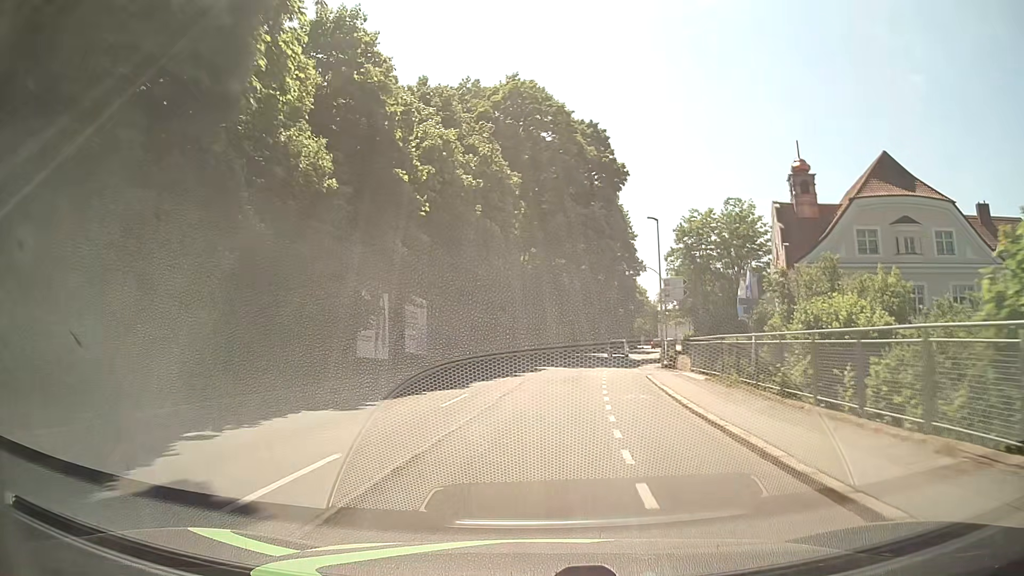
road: tertiary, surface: asphalt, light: Day
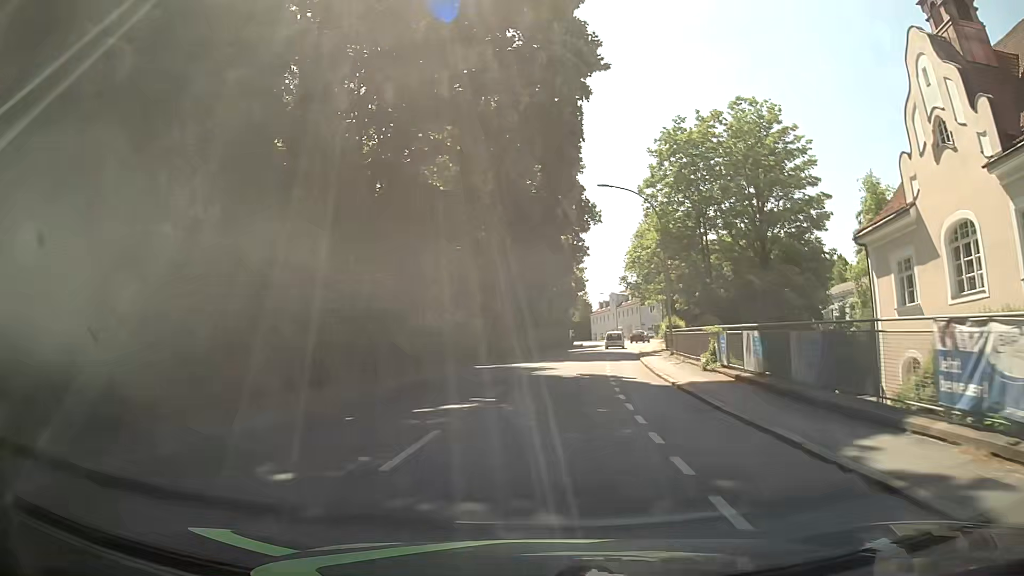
(+2.1, +33.6) m; +8°
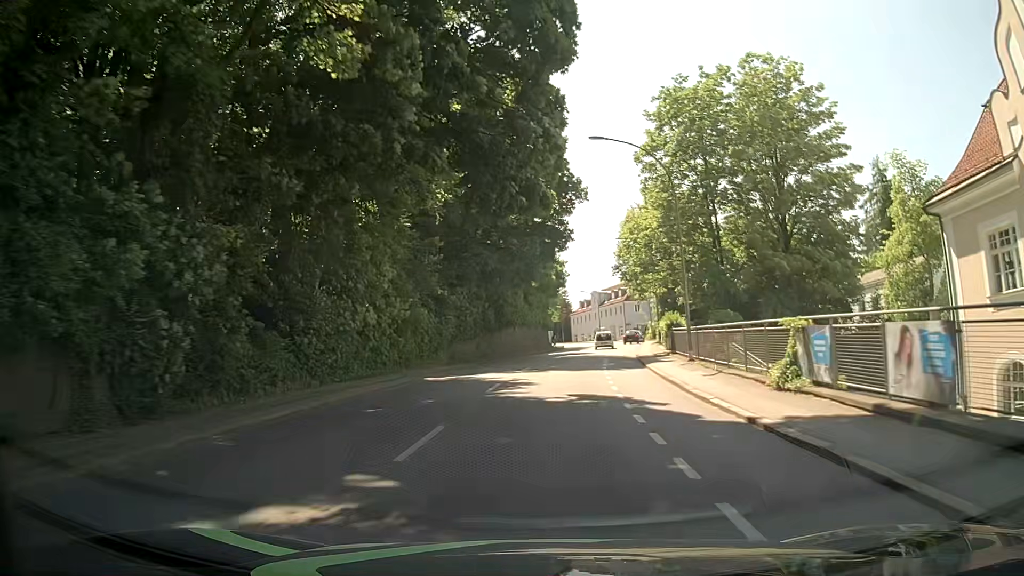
(+0.1, +8.5) m; 0°
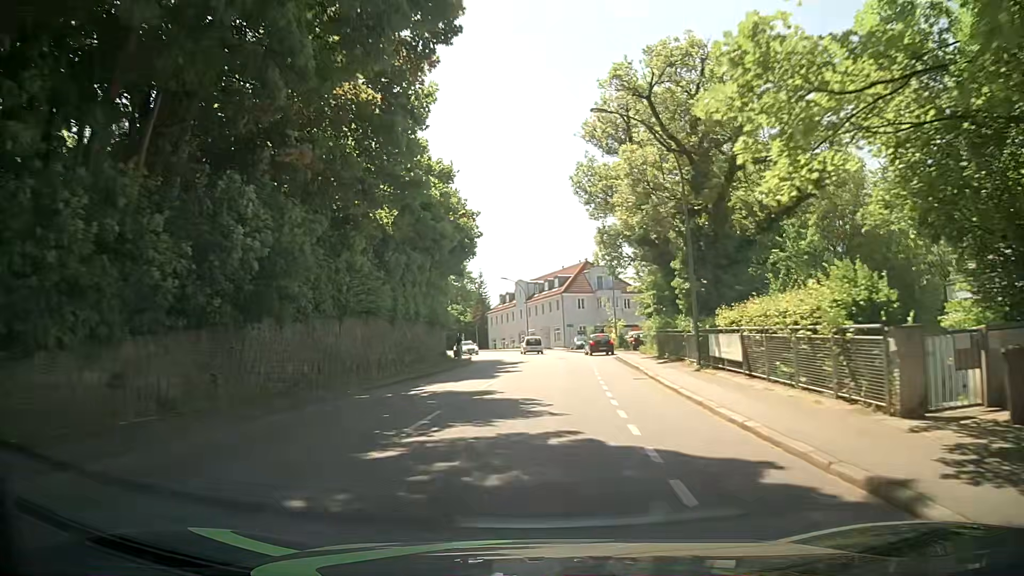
(+2.4, +33.0) m; +8°
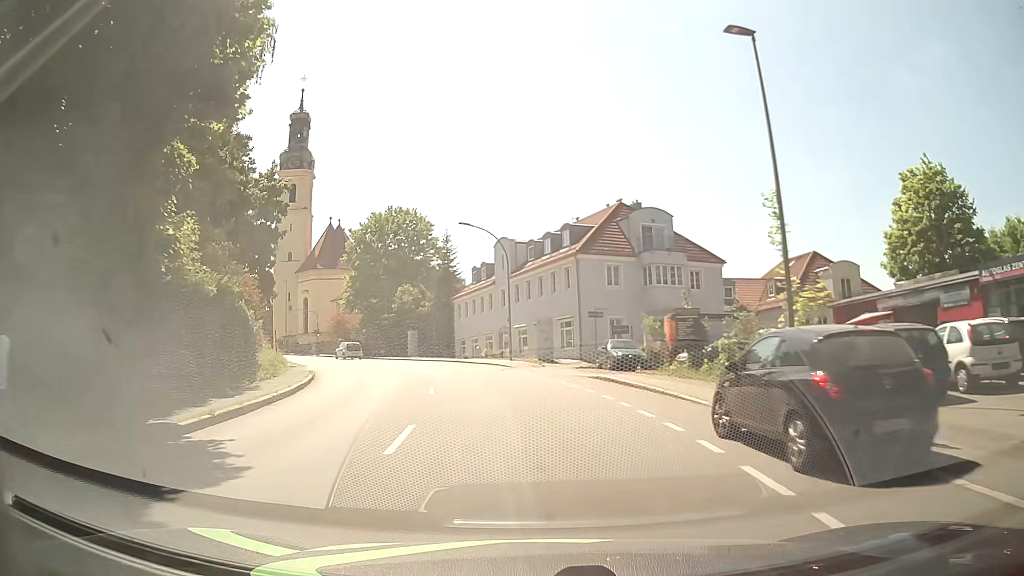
(+1.0, +39.3) m; 0°
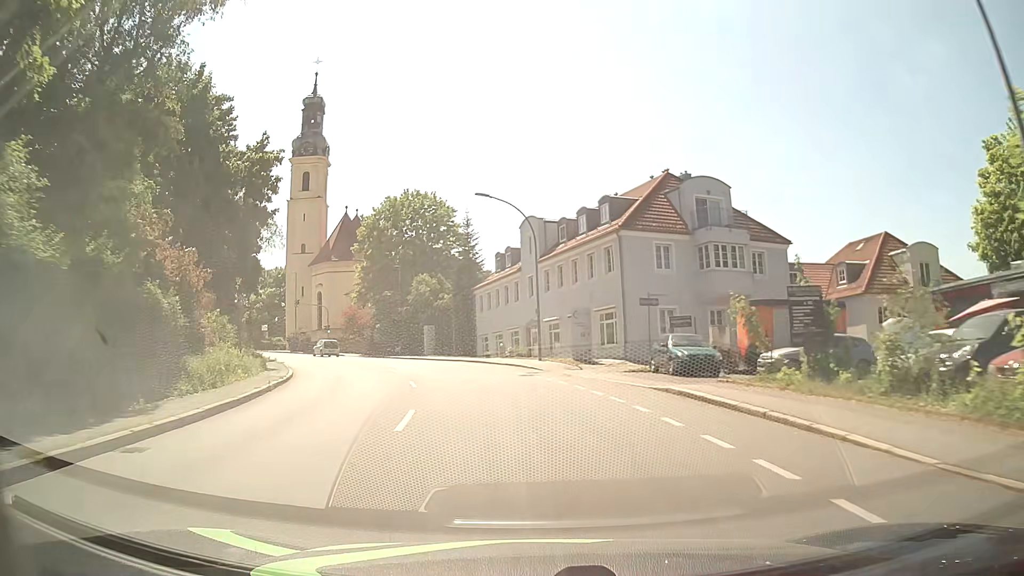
(-0.2, +7.6) m; -2°
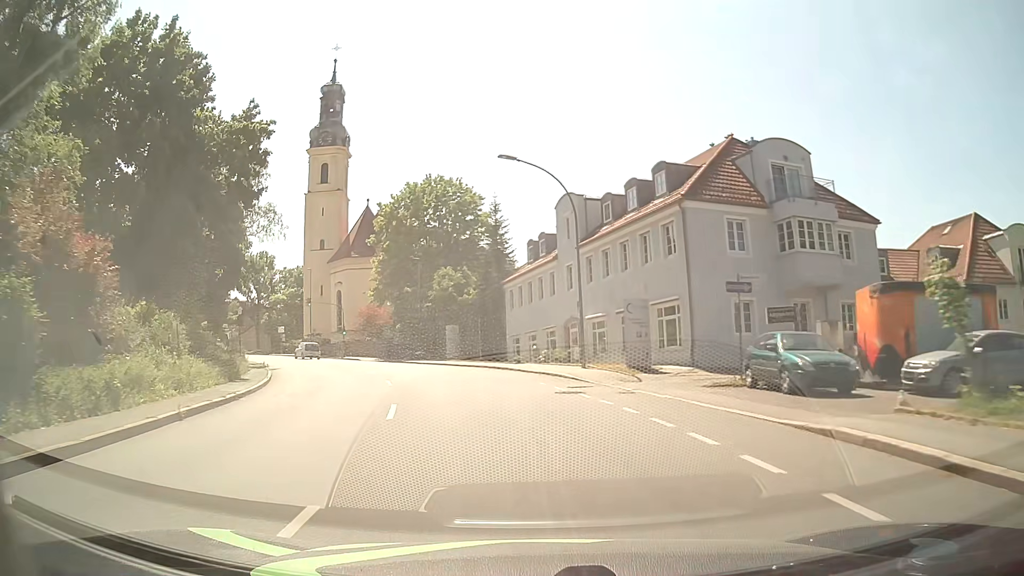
(-0.2, +7.6) m; -3°
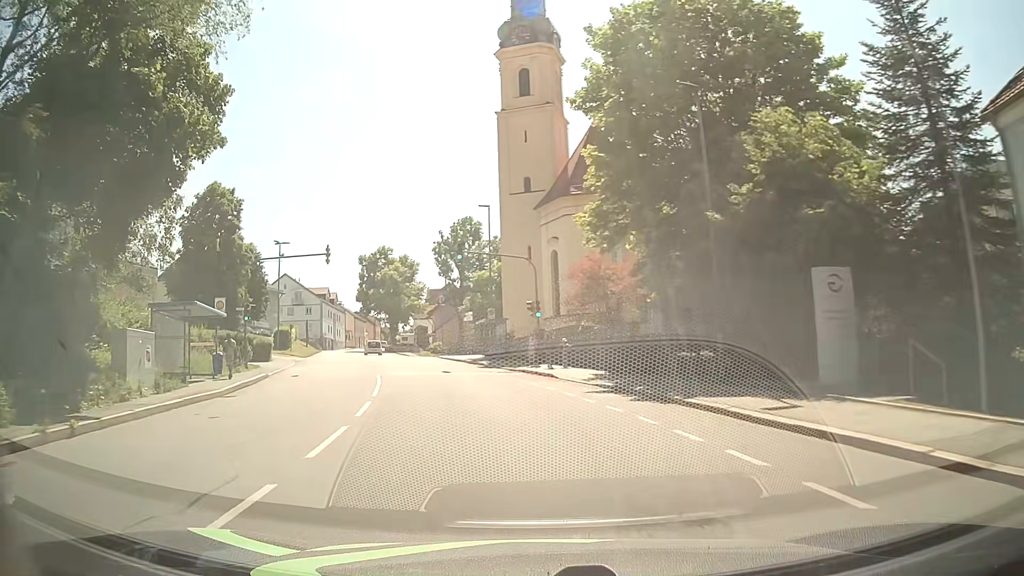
(-7.0, +36.2) m; -22°
(0, +10) (-2, +20) (-4, +30) (-7, +39) (-10, +49) (-14, +58) (-17, +68) (-20, +77) (-23, +87) (-25, +96) m
